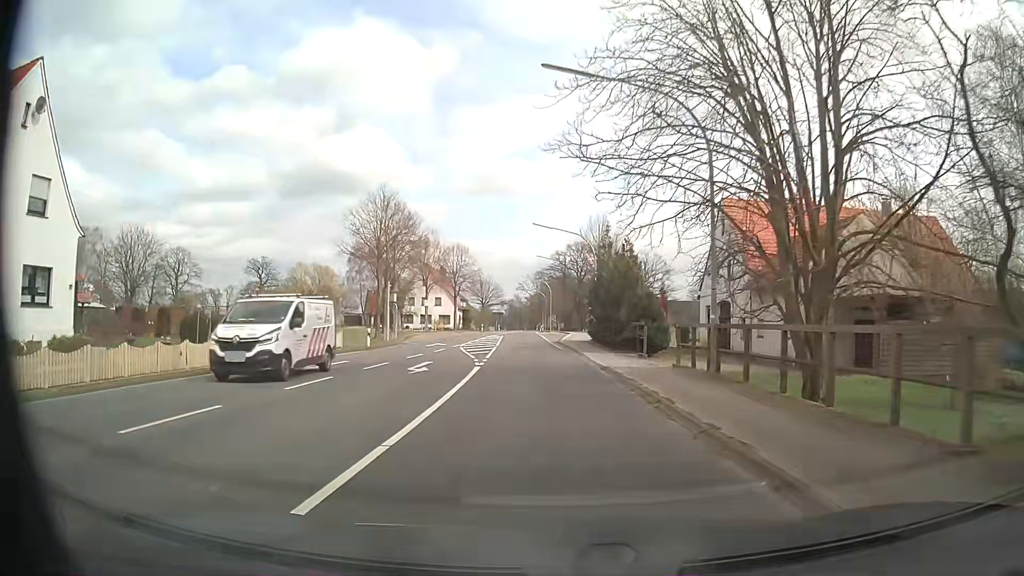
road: secondary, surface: asphalt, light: Day
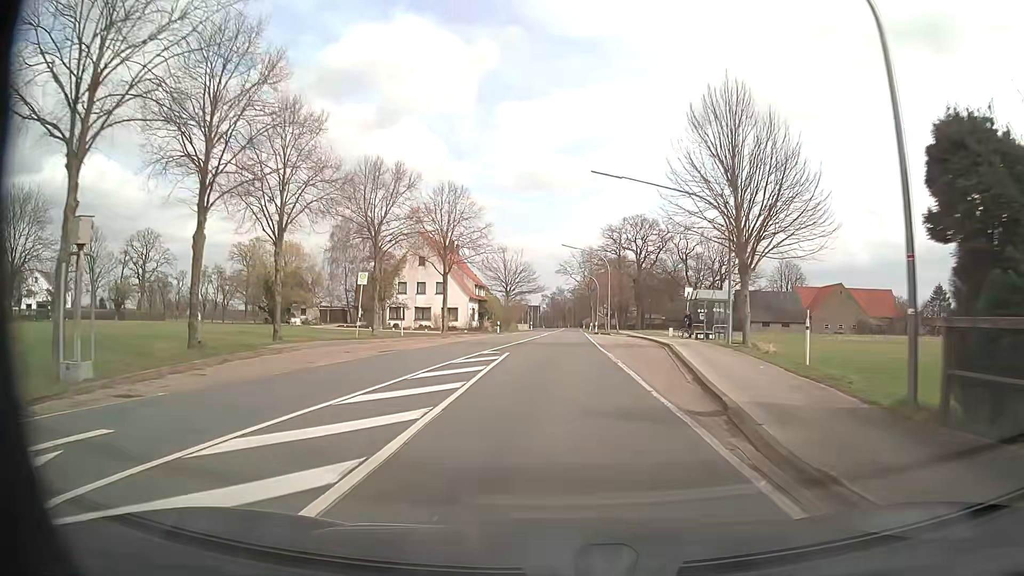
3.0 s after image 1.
(-1.7, +36.6) m; -4°
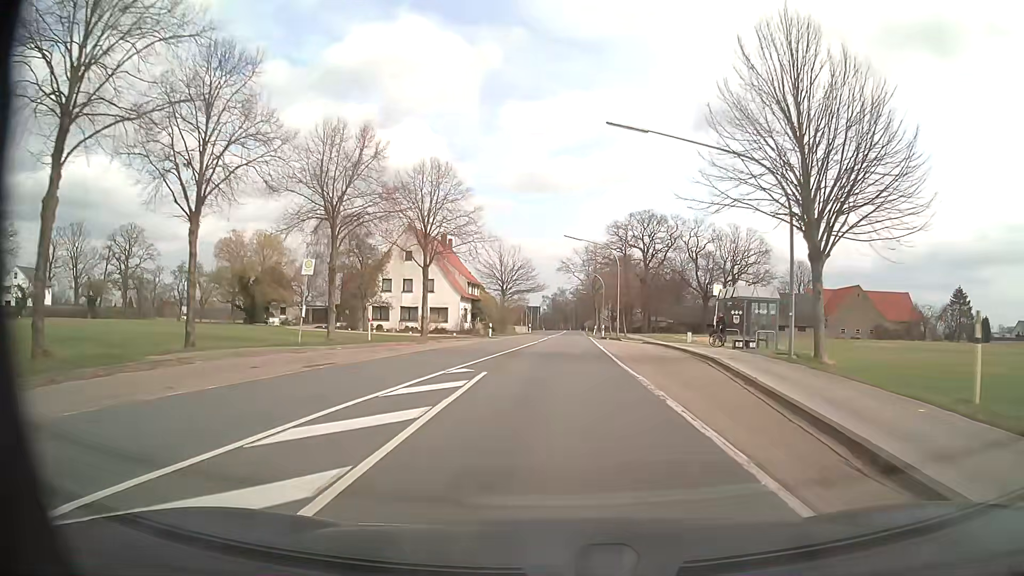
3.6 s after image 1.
(-0.1, +7.9) m; 0°
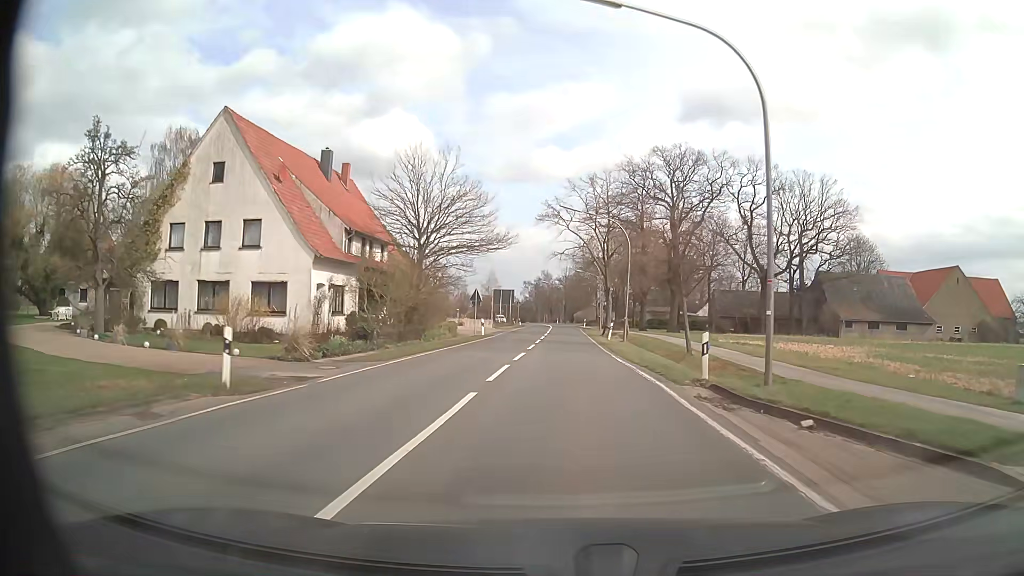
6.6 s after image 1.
(+0.4, +39.7) m; +1°
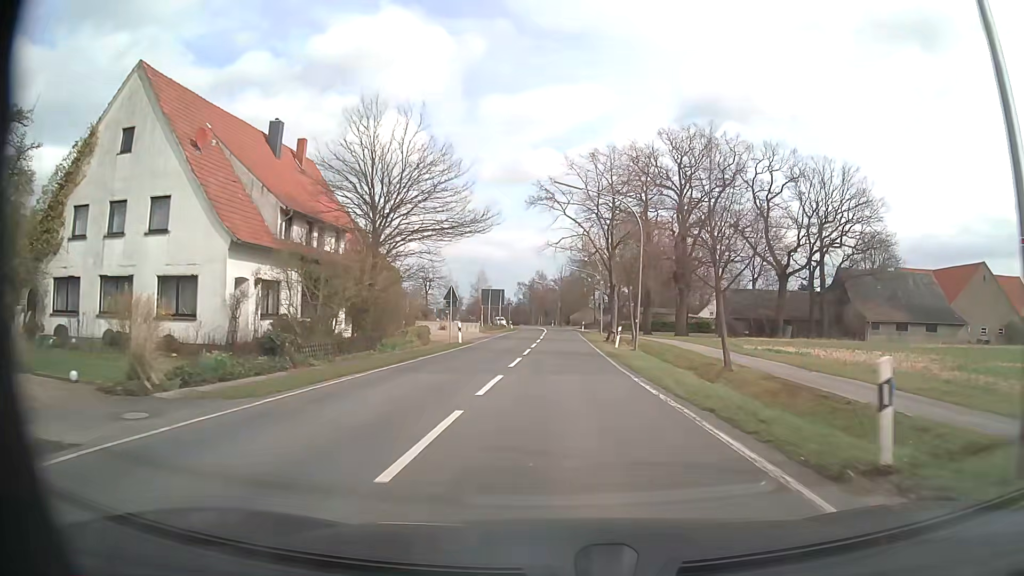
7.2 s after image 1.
(+0.1, +7.9) m; +1°
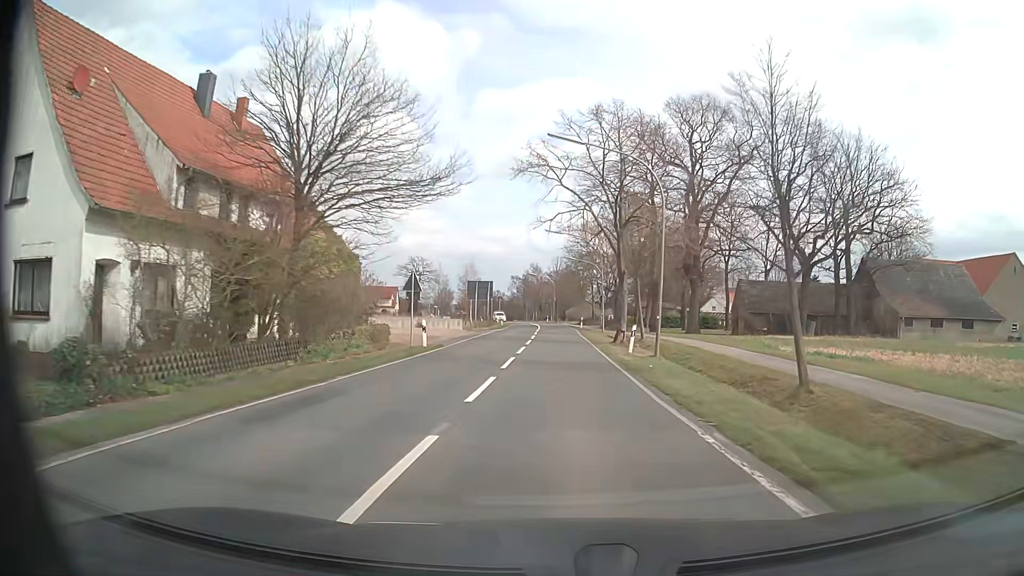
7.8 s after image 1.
(0.0, +7.9) m; 0°
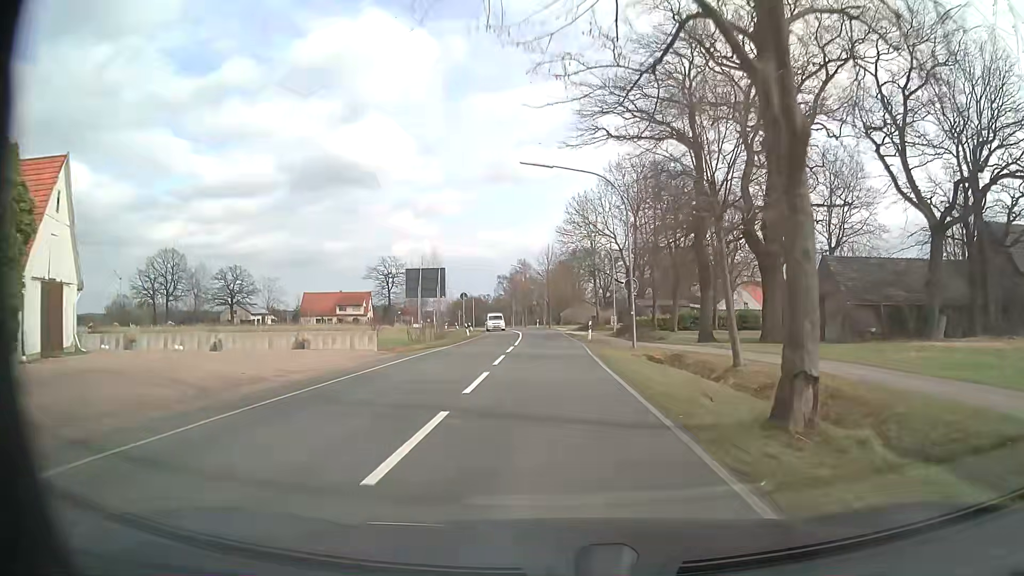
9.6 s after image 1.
(+0.2, +23.9) m; 0°
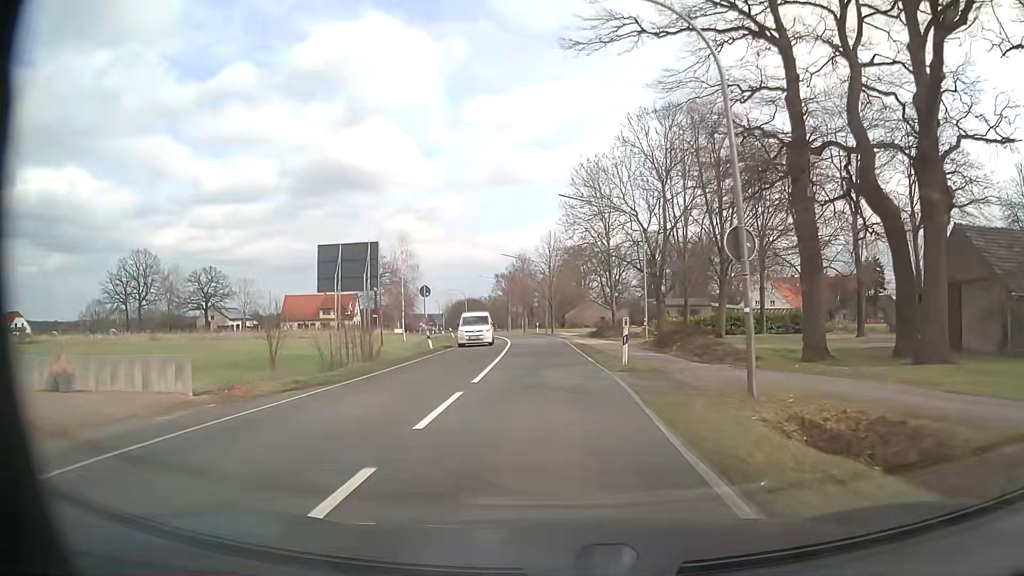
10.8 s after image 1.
(0.0, +16.1) m; 0°
(0, +10) (0, +20) (-1, +30) (-1, +40) (-2, +50) (-3, +60) (-5, +70) (-7, +80) (-9, +89) (-12, +99) m
